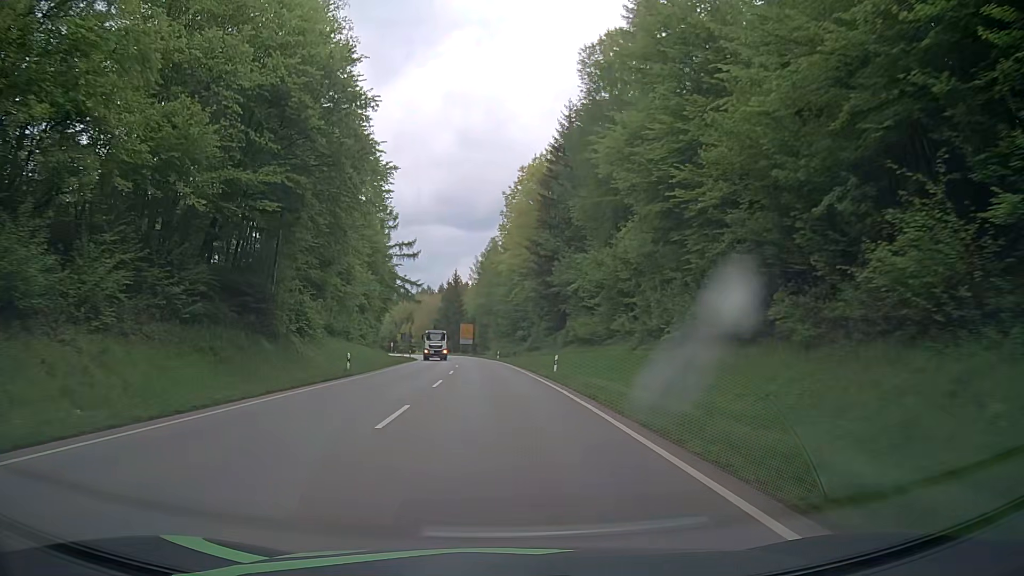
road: secondary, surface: asphalt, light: Day
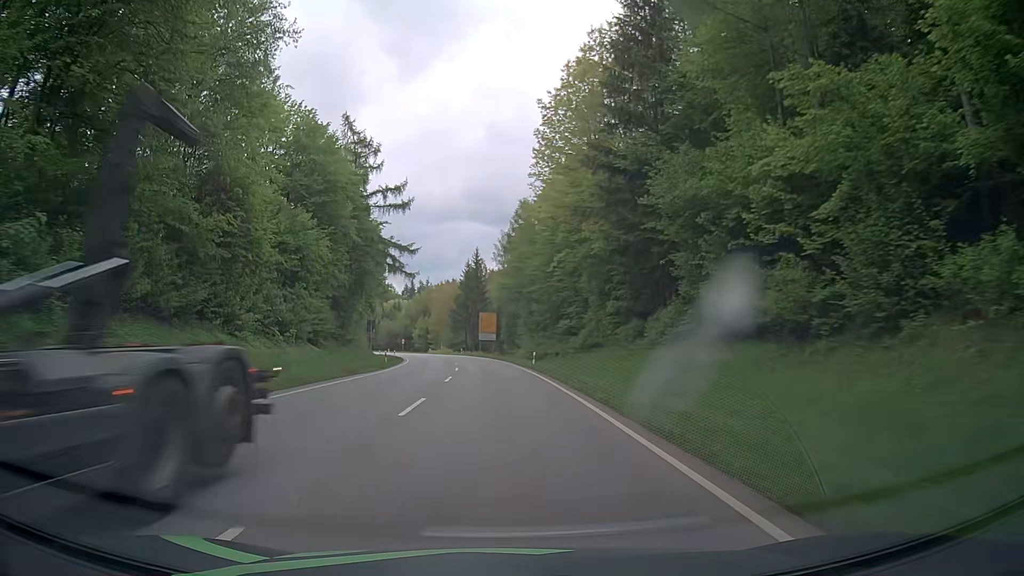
(-1.0, +32.5) m; -3°
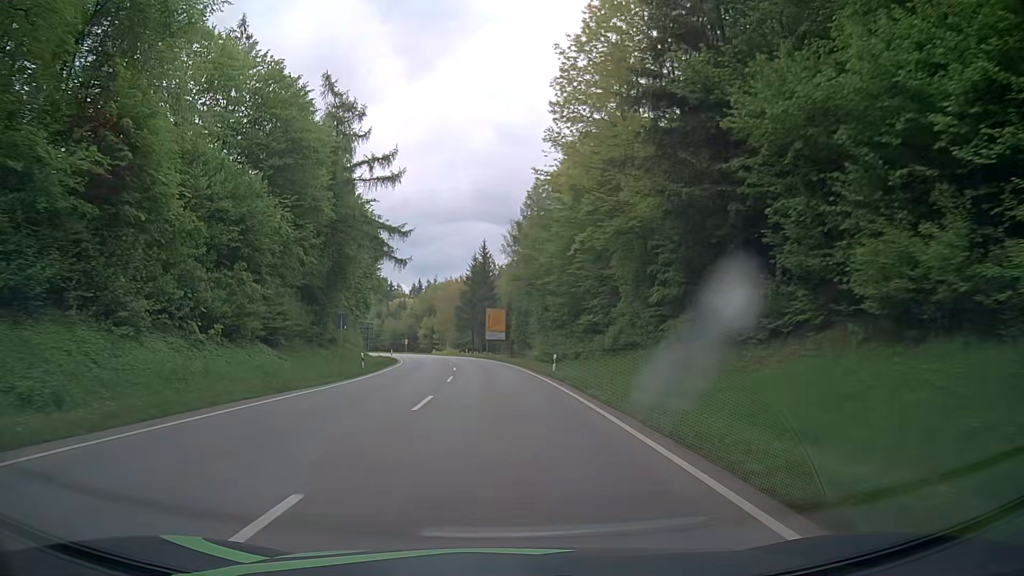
(-0.1, +10.8) m; -1°
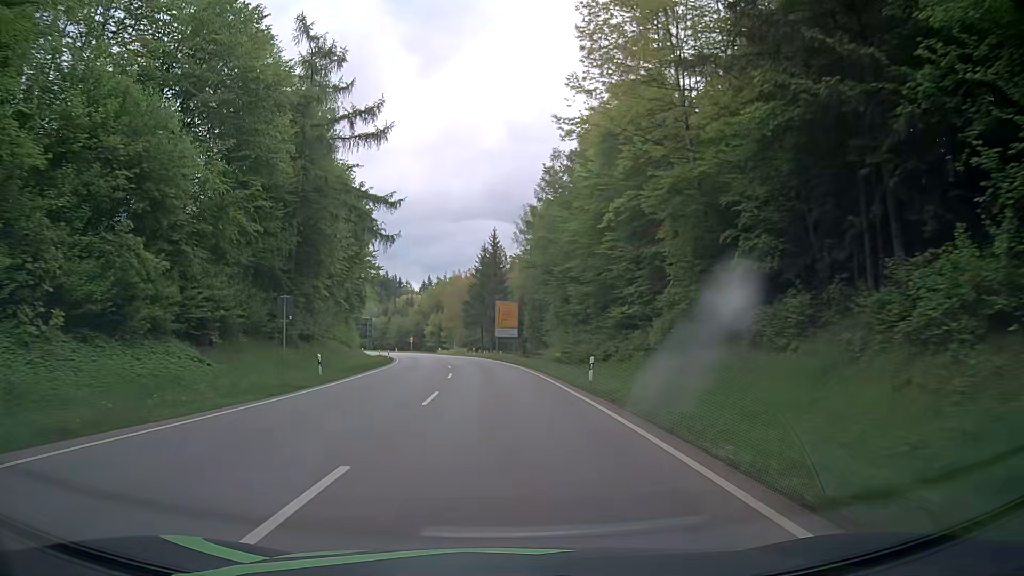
(-0.1, +10.8) m; -2°
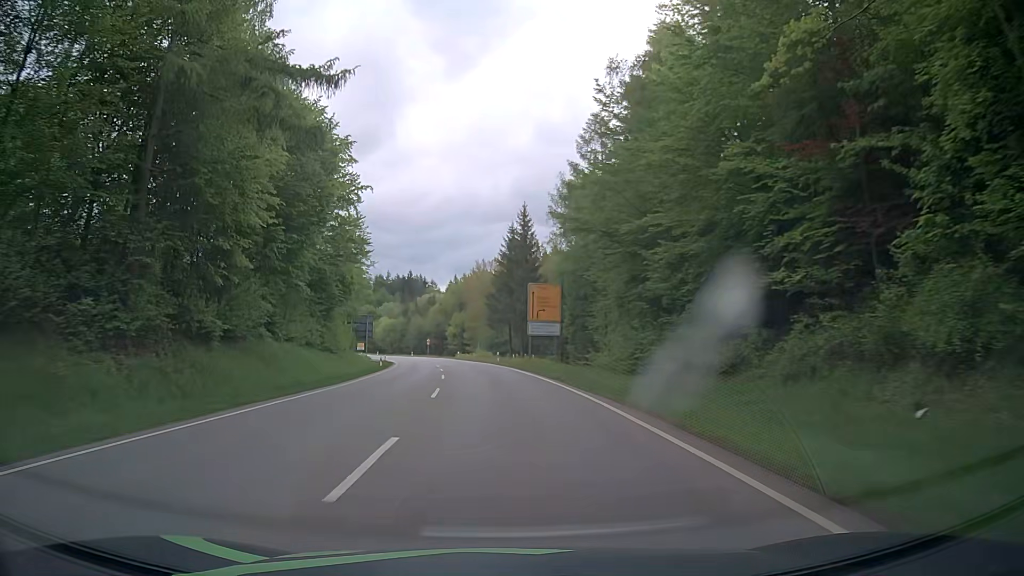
(-0.2, +21.6) m; -2°
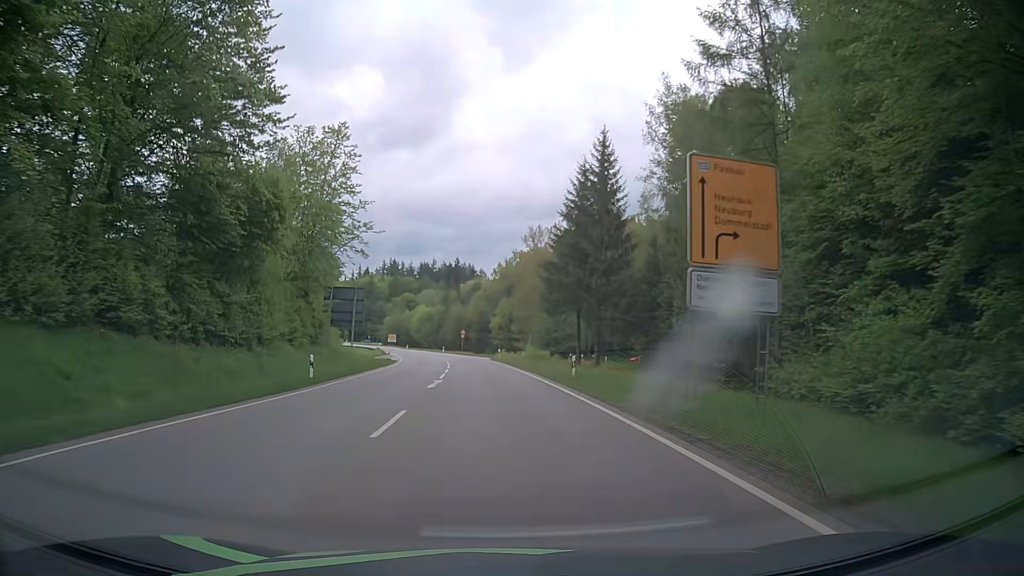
(-1.3, +32.3) m; -5°
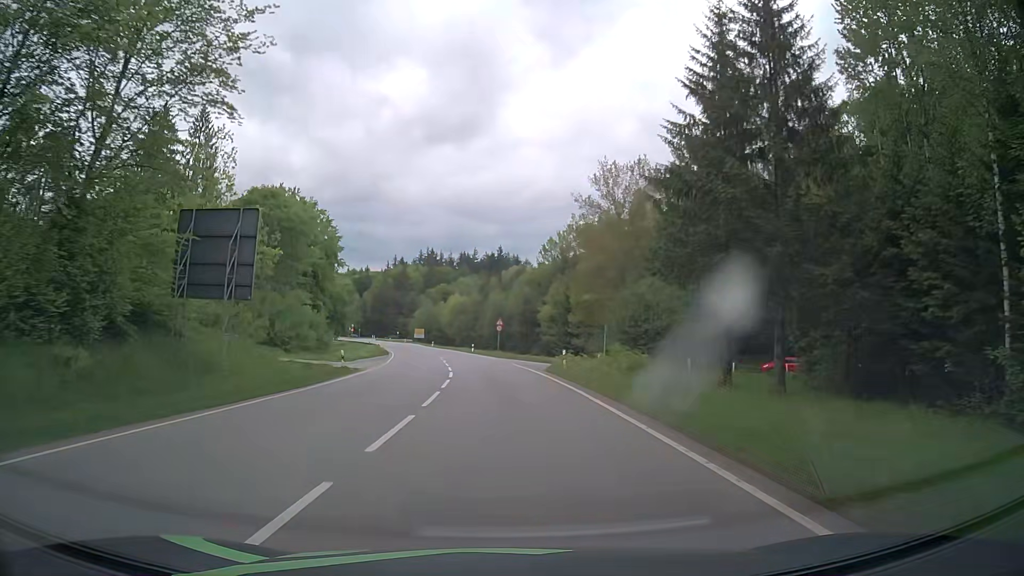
(-1.0, +32.5) m; -4°
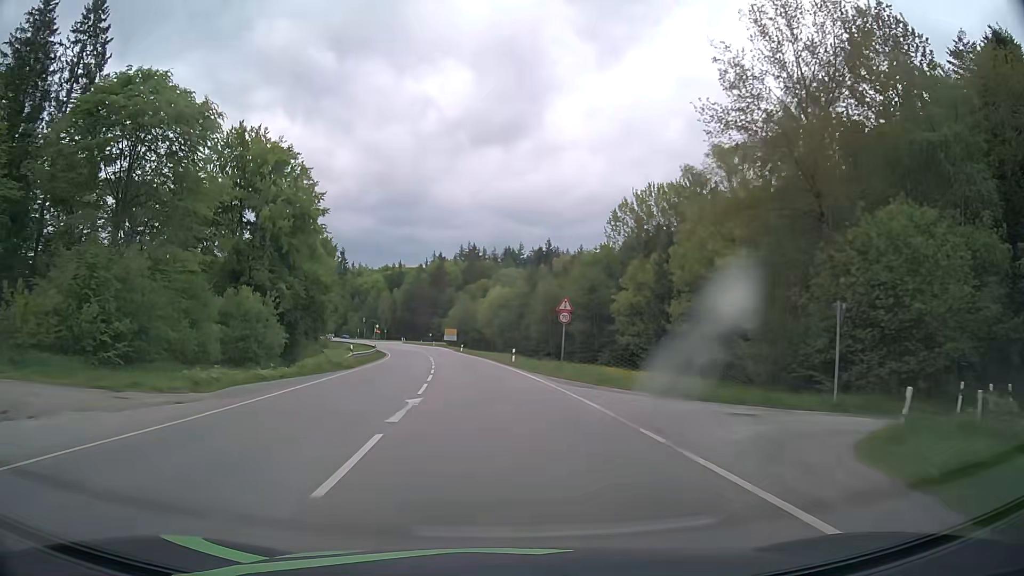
(-1.0, +32.6) m; -4°
(0, +10) (-1, +20) (-1, +30) (-2, +40) (-3, +50) (-4, +60) (-6, +70) (-7, +80) (-9, +89) (-11, +99) m
